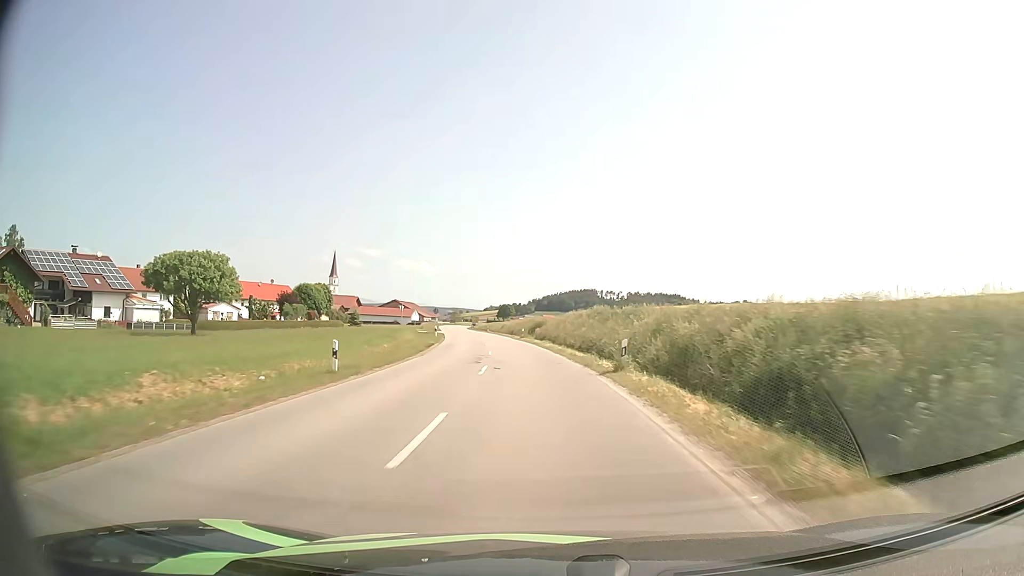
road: secondary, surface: asphalt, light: Day
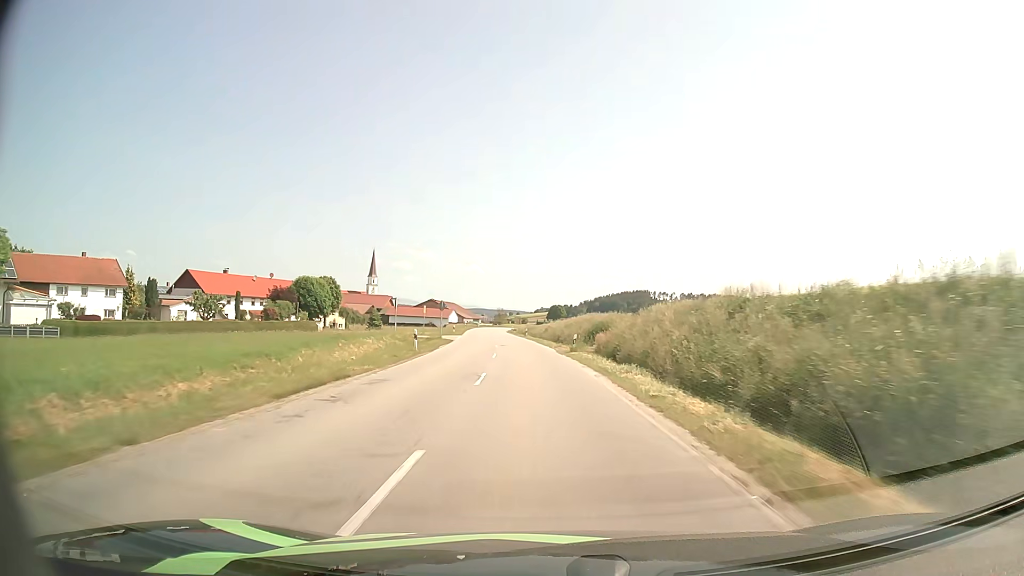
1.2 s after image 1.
(-1.0, +26.9) m; -4°
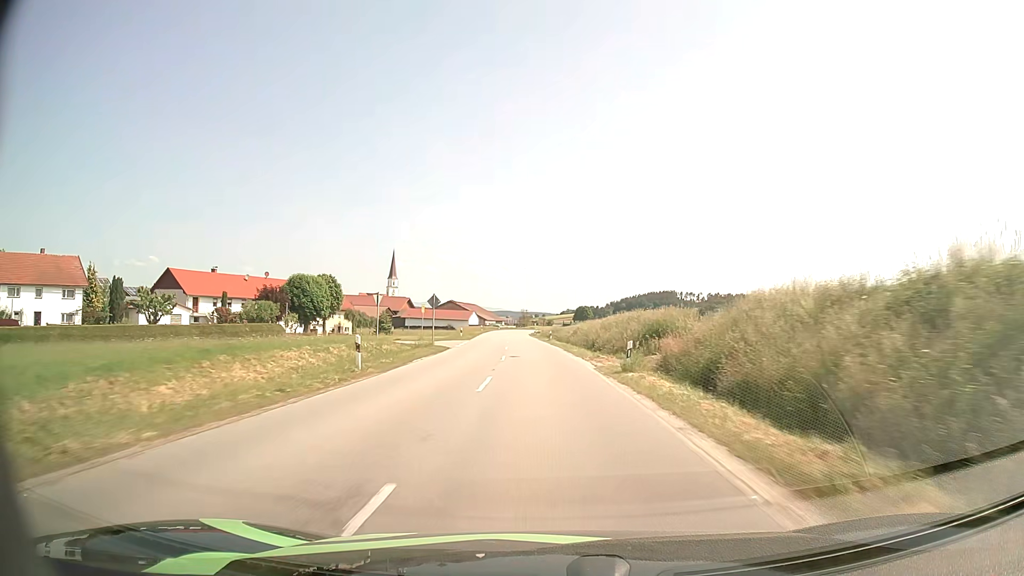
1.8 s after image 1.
(-0.3, +13.6) m; -2°
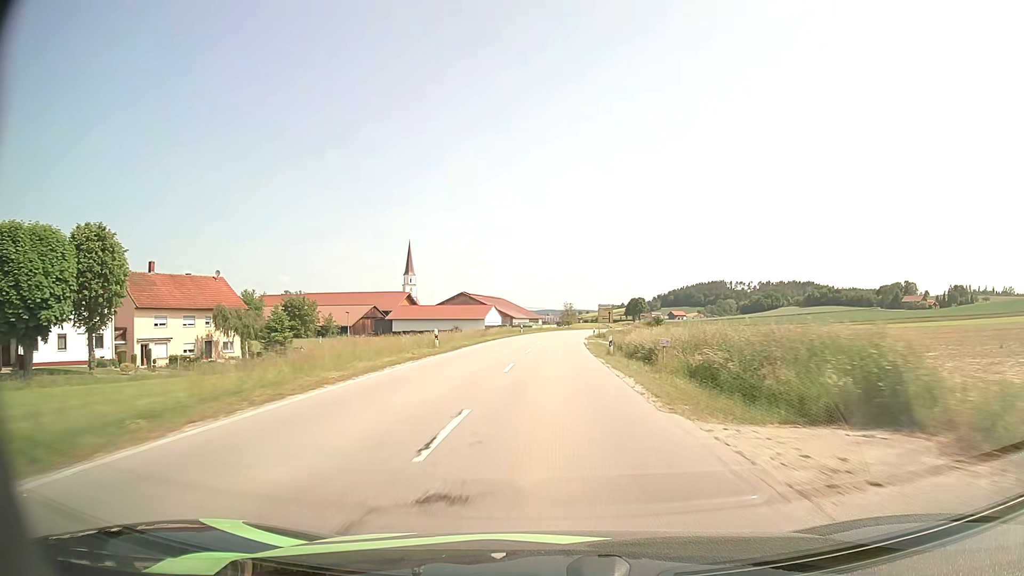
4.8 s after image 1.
(-2.9, +67.3) m; -4°
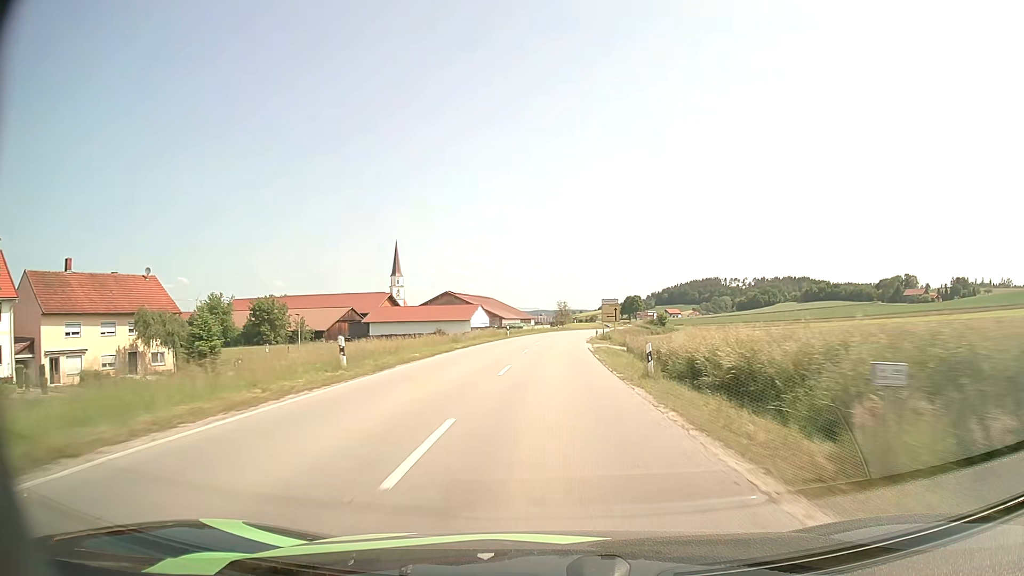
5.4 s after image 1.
(0.0, +13.1) m; +1°
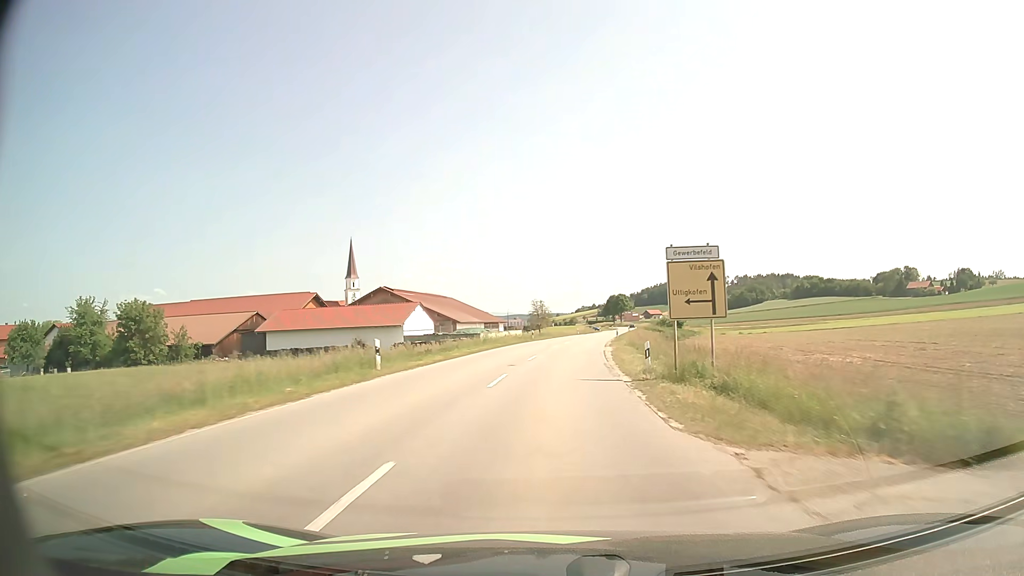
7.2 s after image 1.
(+0.6, +38.9) m; +2°
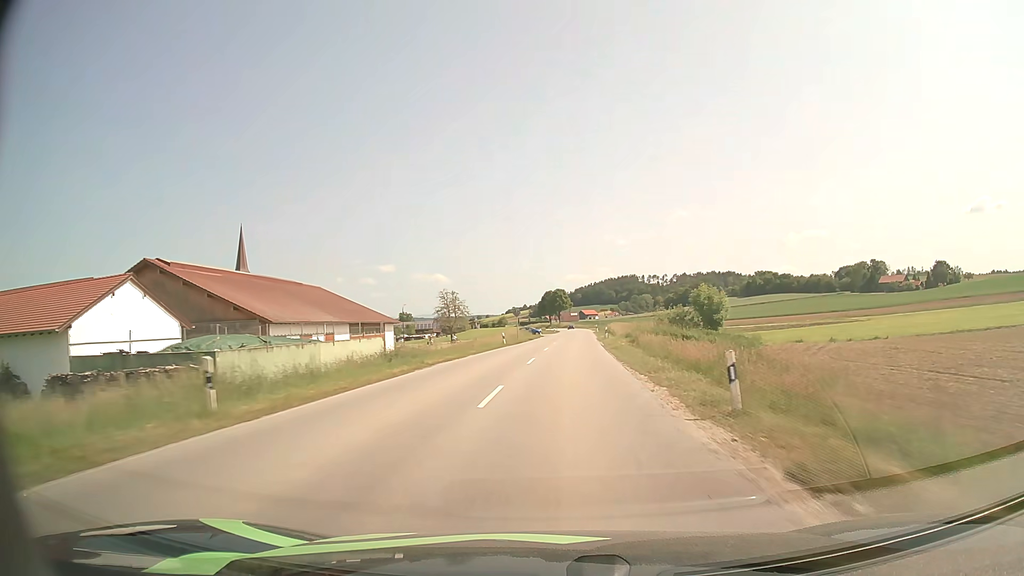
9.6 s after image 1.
(+2.4, +51.7) m; +6°
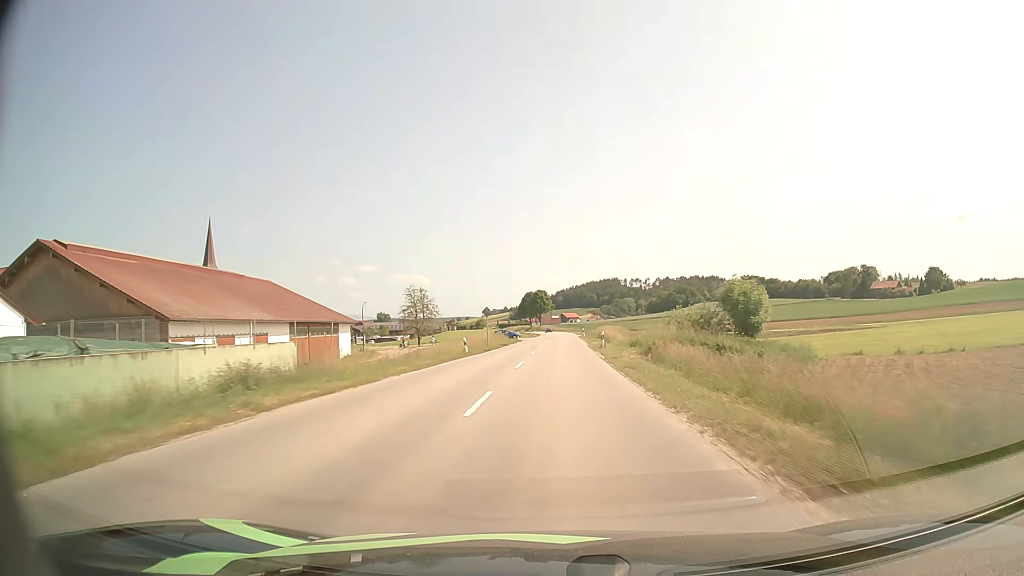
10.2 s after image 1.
(+0.2, +13.0) m; +2°
(0, +10) (0, +20) (+1, +30) (+1, +40) (+1, +50) (+1, +60) (+2, +70) (+2, +80) (+2, +90) (+2, +100) m
